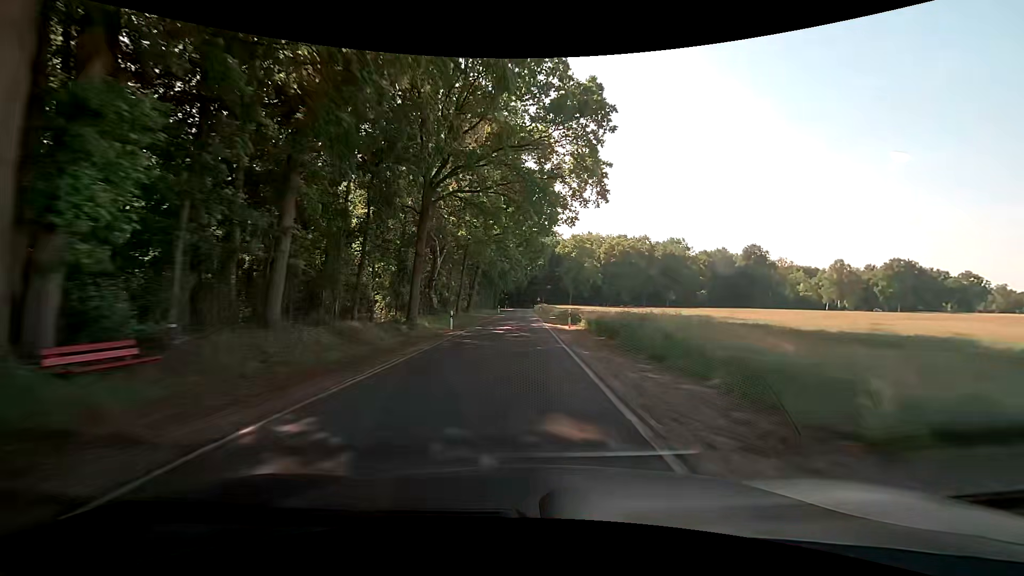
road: tertiary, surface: asphalt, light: Day
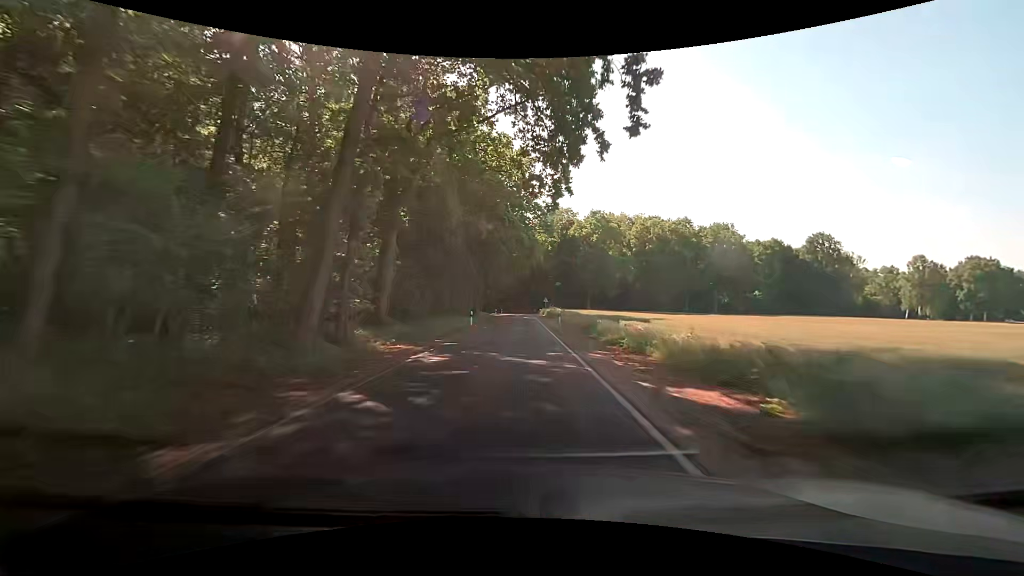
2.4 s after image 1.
(-0.6, +42.2) m; 0°
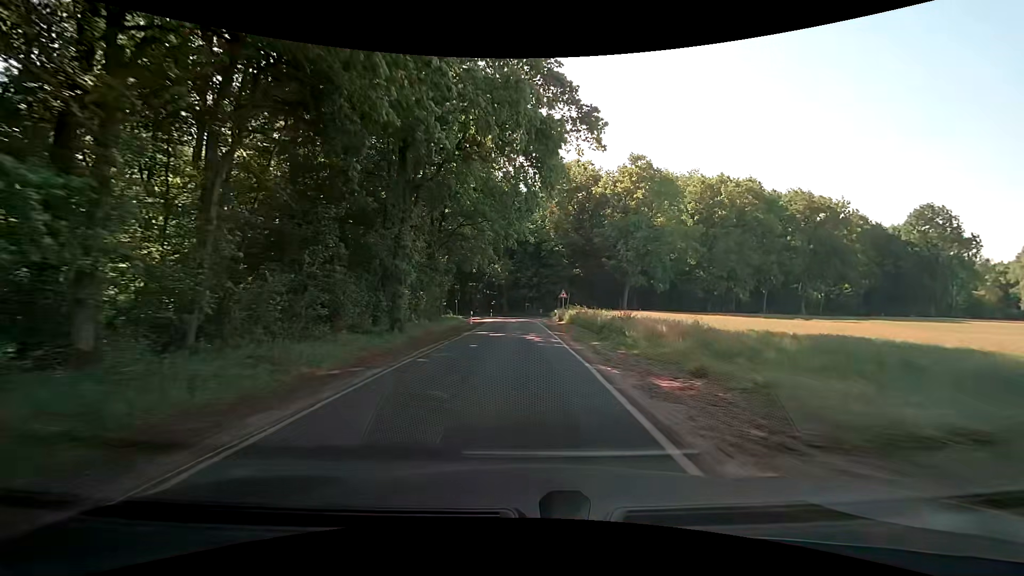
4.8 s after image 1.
(-0.1, +37.6) m; 0°
(0, +10) (0, +20) (0, +30) (0, +40) (0, +50) (+1, +60) (+6, +68) (+14, +74) (+23, +79) (+32, +84) m
